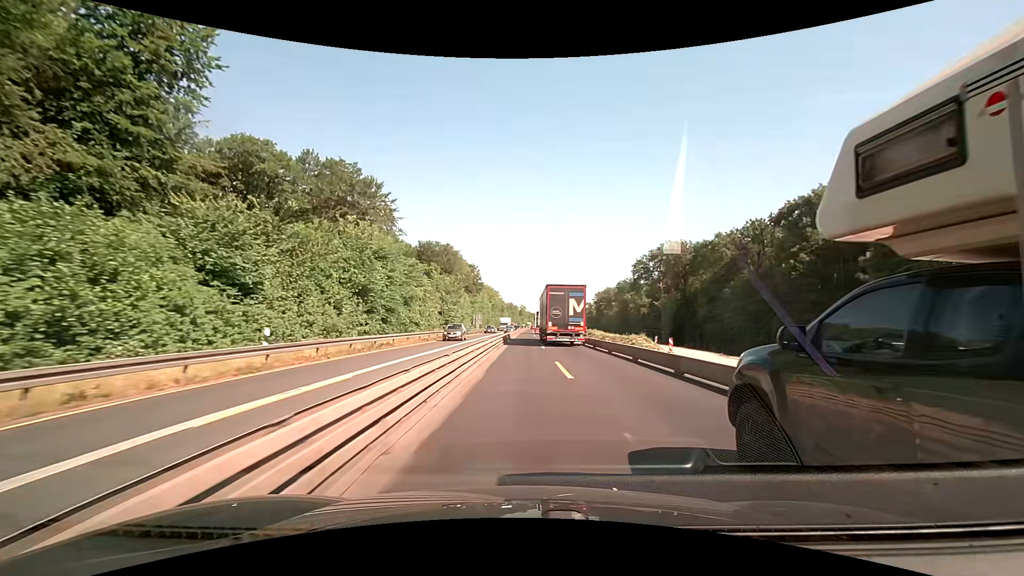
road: motorway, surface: concrete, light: Day
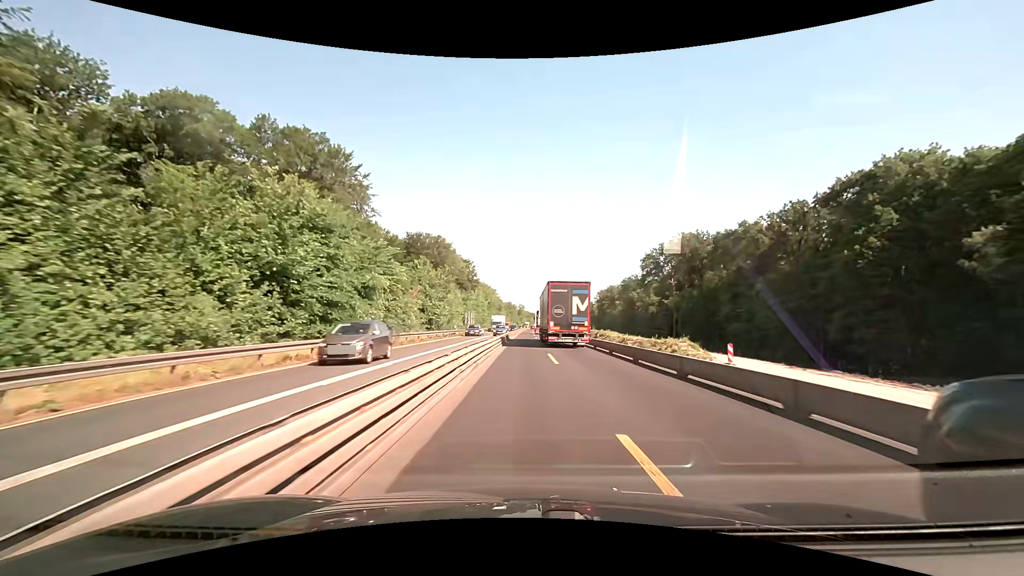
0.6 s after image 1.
(0.0, +12.5) m; 0°
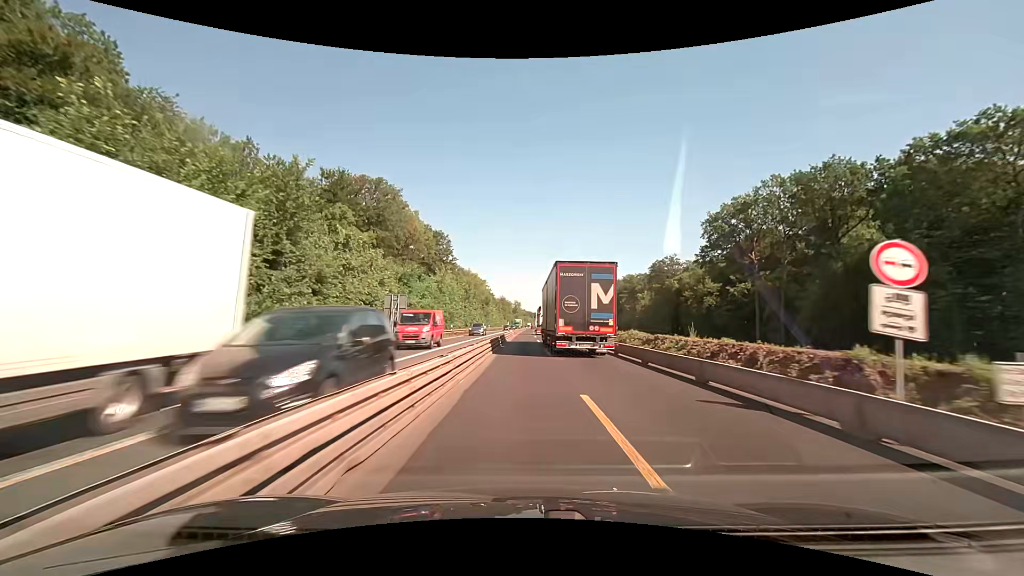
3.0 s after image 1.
(+0.3, +49.9) m; 0°
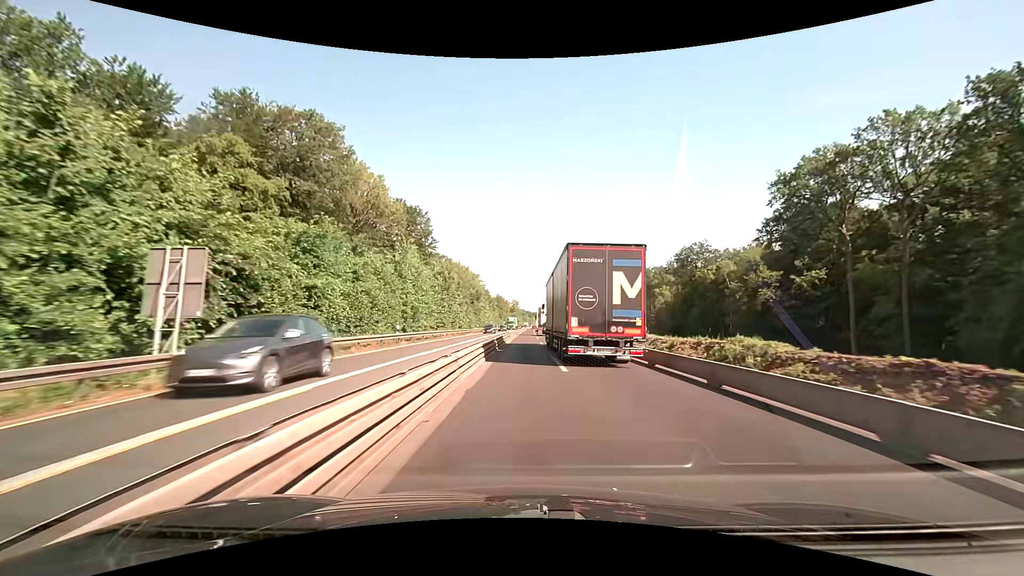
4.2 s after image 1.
(0.0, +24.8) m; 0°
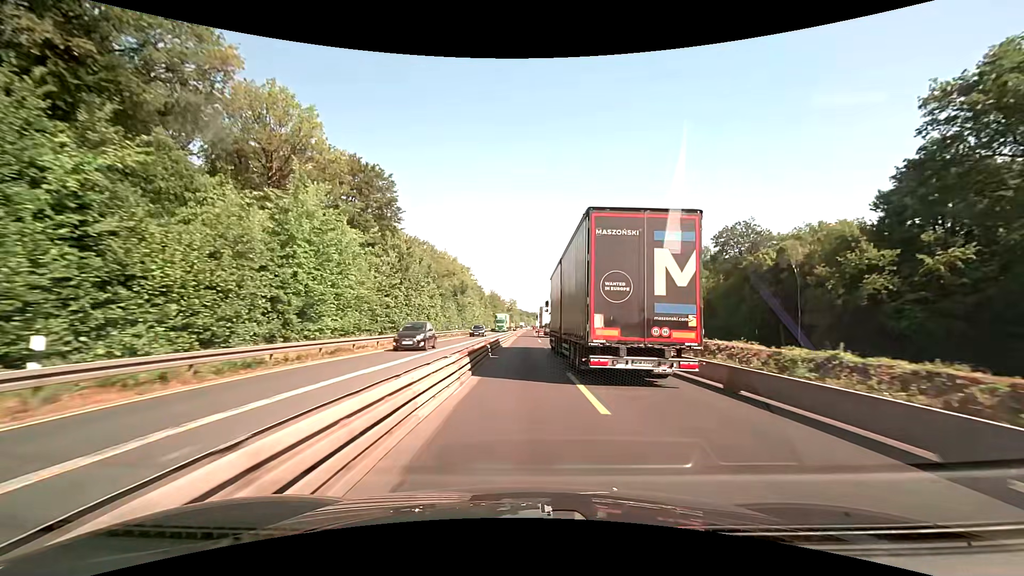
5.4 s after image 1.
(+0.1, +25.0) m; 0°
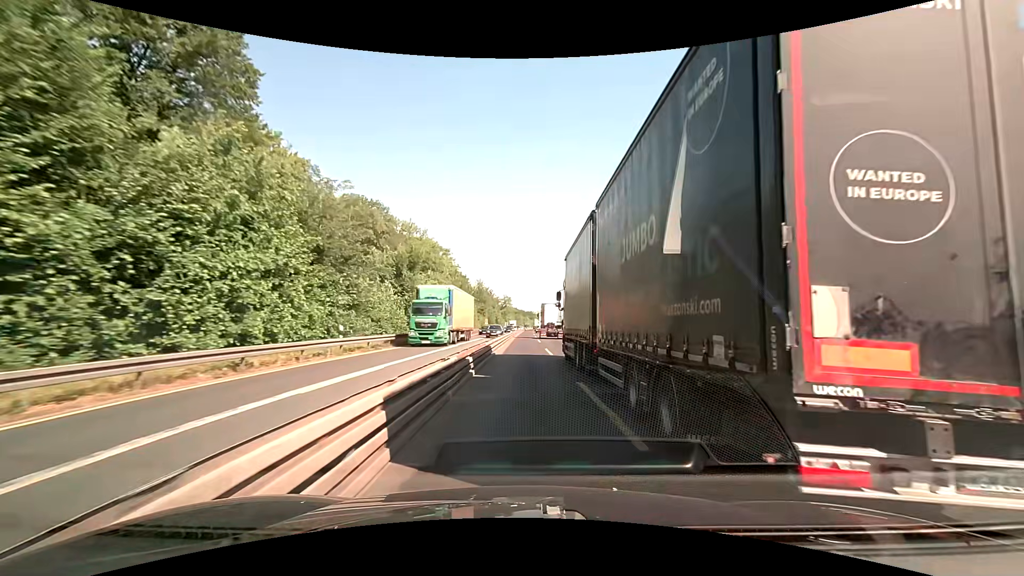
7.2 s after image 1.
(+0.2, +37.9) m; +1°
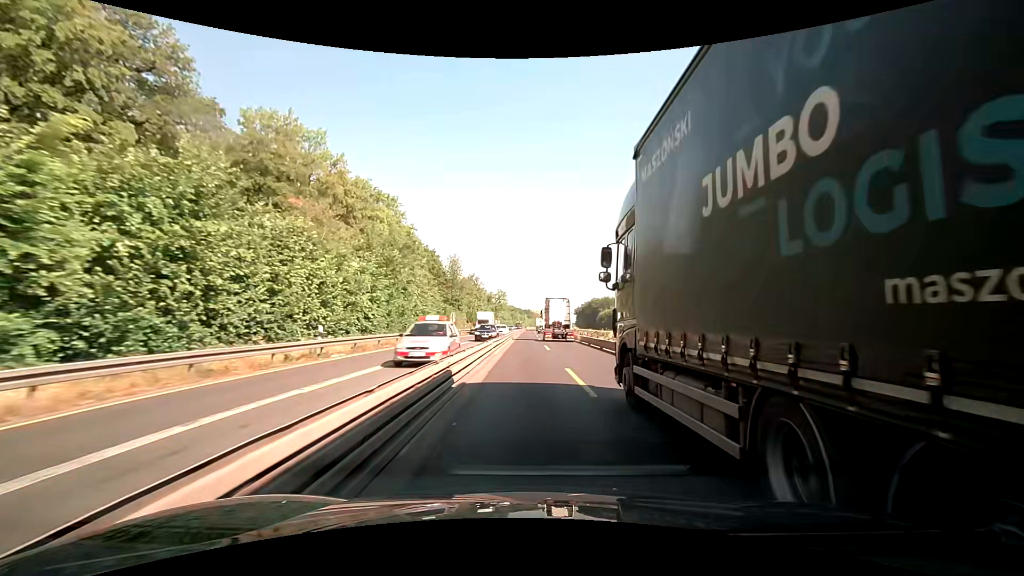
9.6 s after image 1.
(+0.2, +50.6) m; 0°
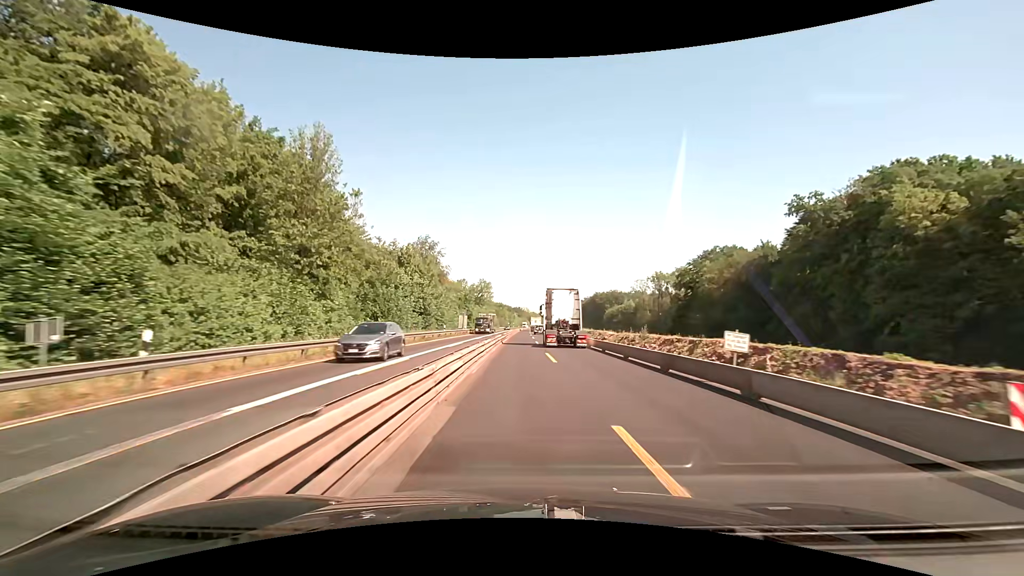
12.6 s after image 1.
(+0.8, +63.3) m; +1°
(0, +10) (0, +20) (0, +30) (0, +40) (0, +50) (0, +60) (0, +70) (0, +80) (0, +90) (0, +100) m
